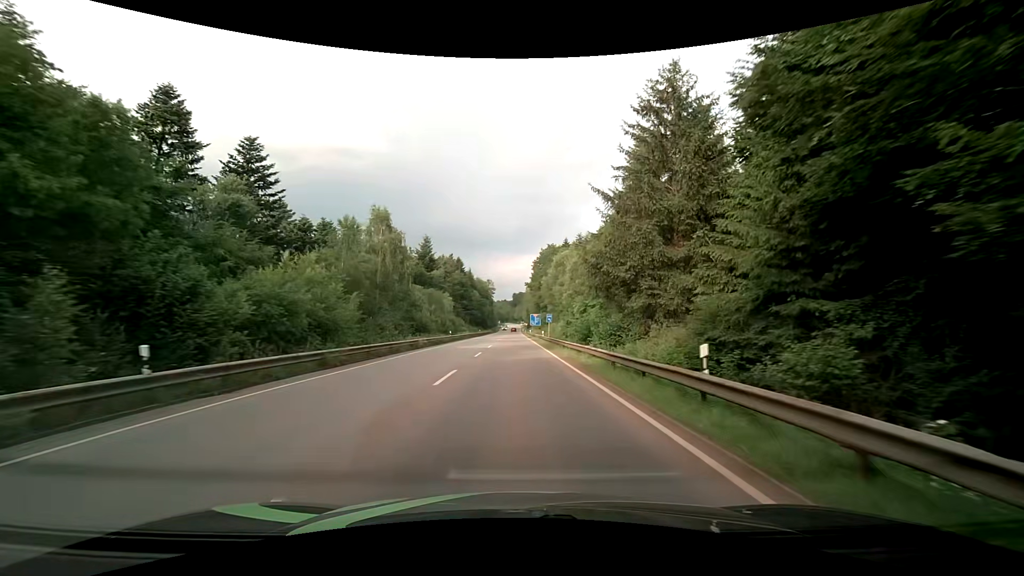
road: secondary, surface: asphalt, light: Day
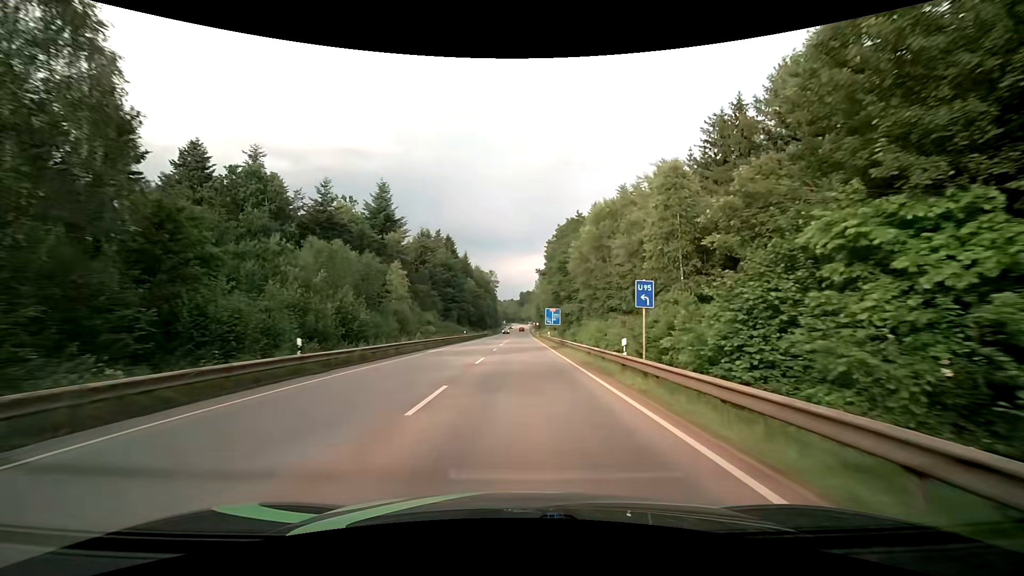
(-0.4, +40.7) m; -1°
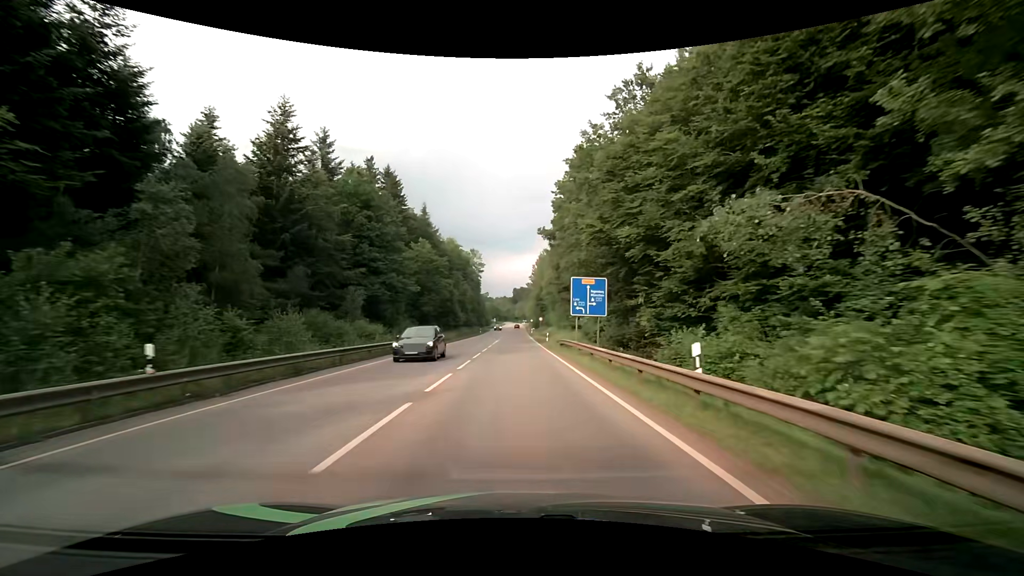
(+0.7, +51.9) m; +1°
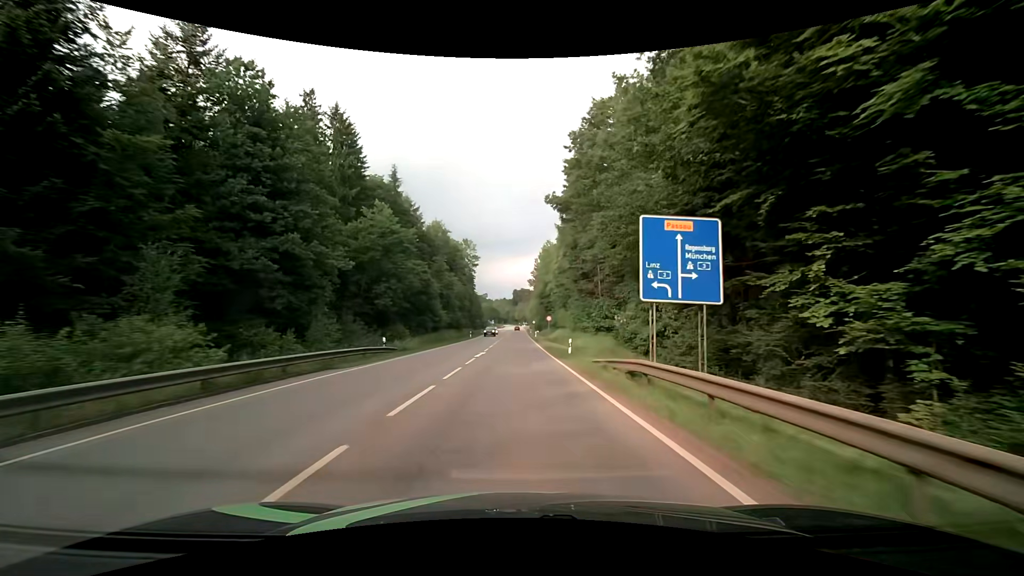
(0.0, +21.0) m; 0°
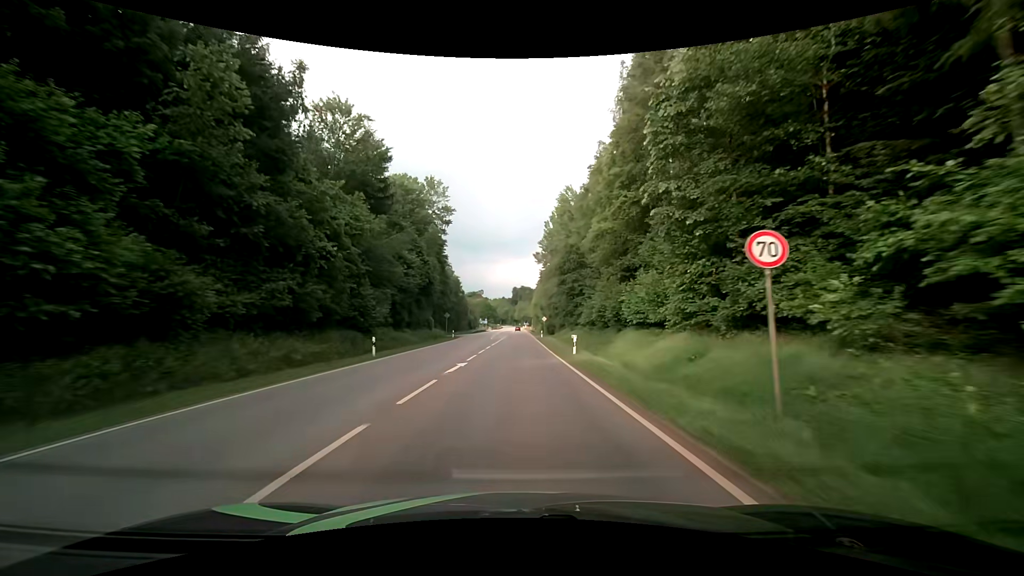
(-0.2, +52.9) m; 0°
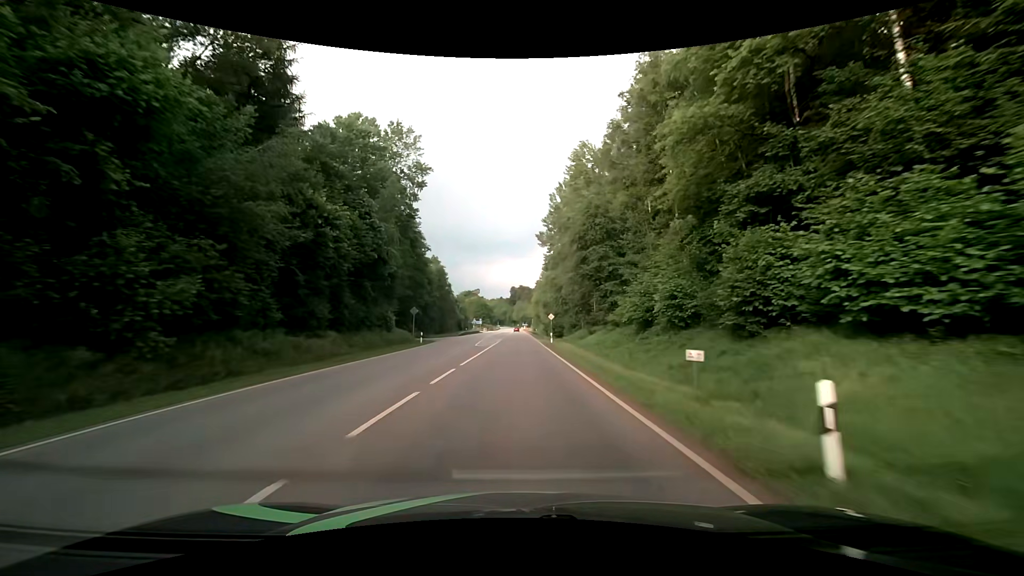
(0.0, +20.7) m; +1°
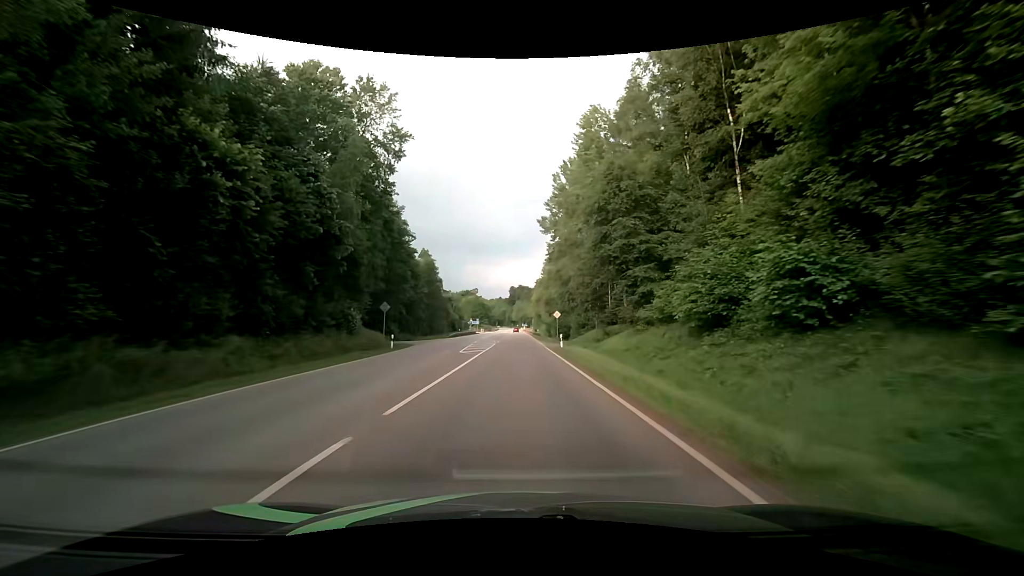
(0.0, +10.2) m; 0°
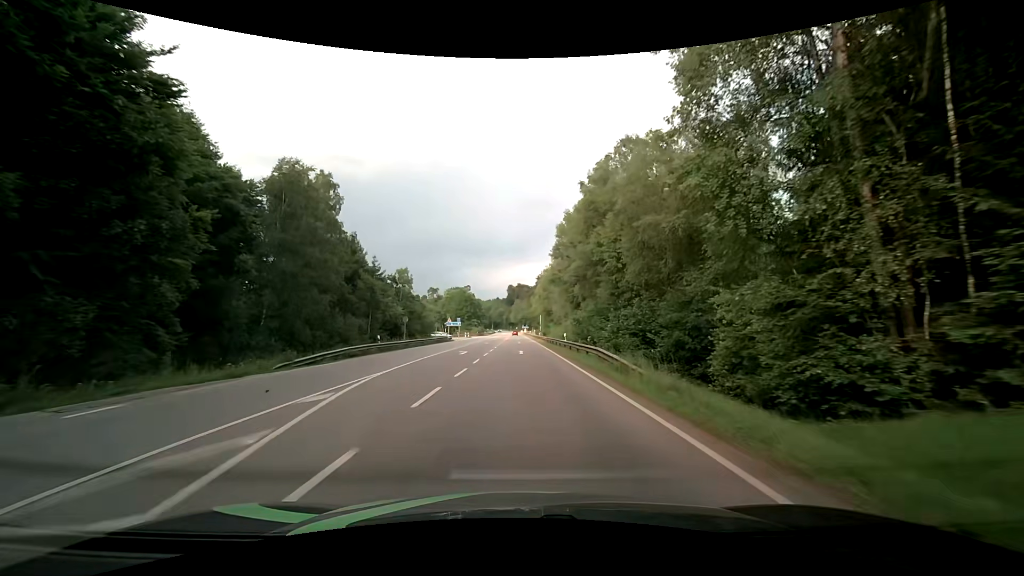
(-0.2, +49.9) m; 0°
(0, +10) (0, +20) (0, +30) (0, +40) (0, +50) (0, +60) (0, +70) (0, +80) (0, +90) (0, +100) m
